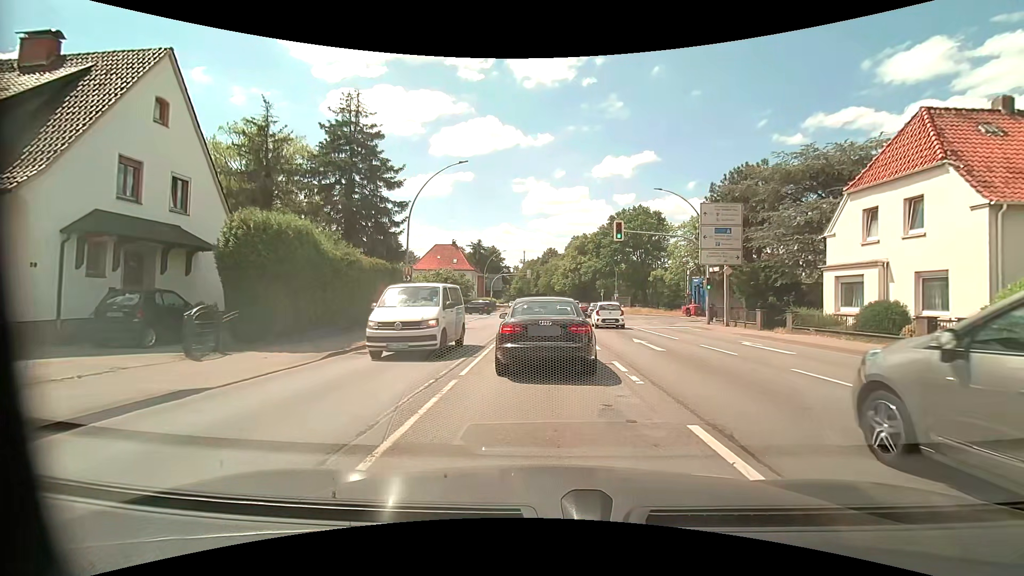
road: primary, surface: asphalt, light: Day
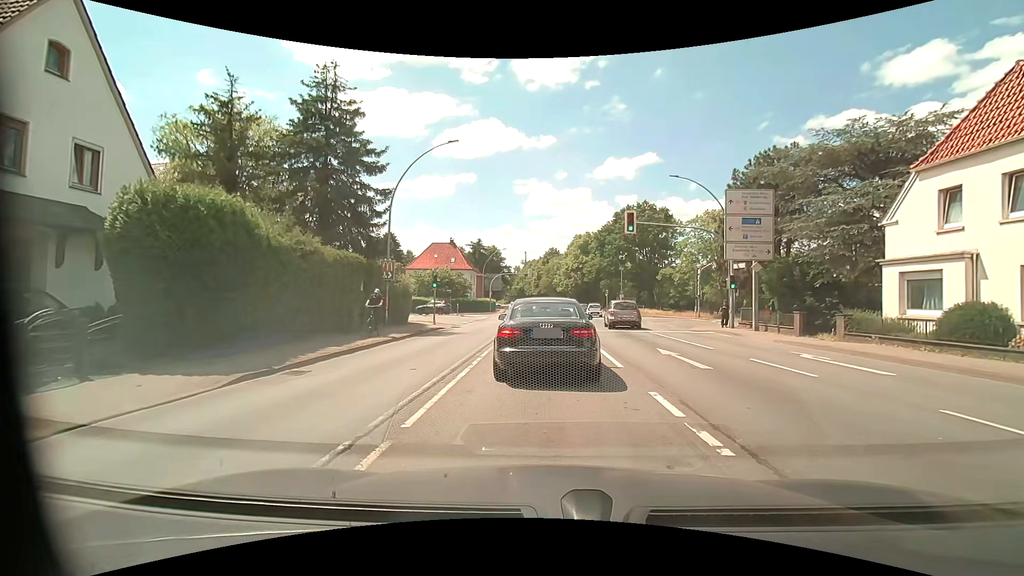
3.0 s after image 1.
(-0.1, +3.8) m; -2°
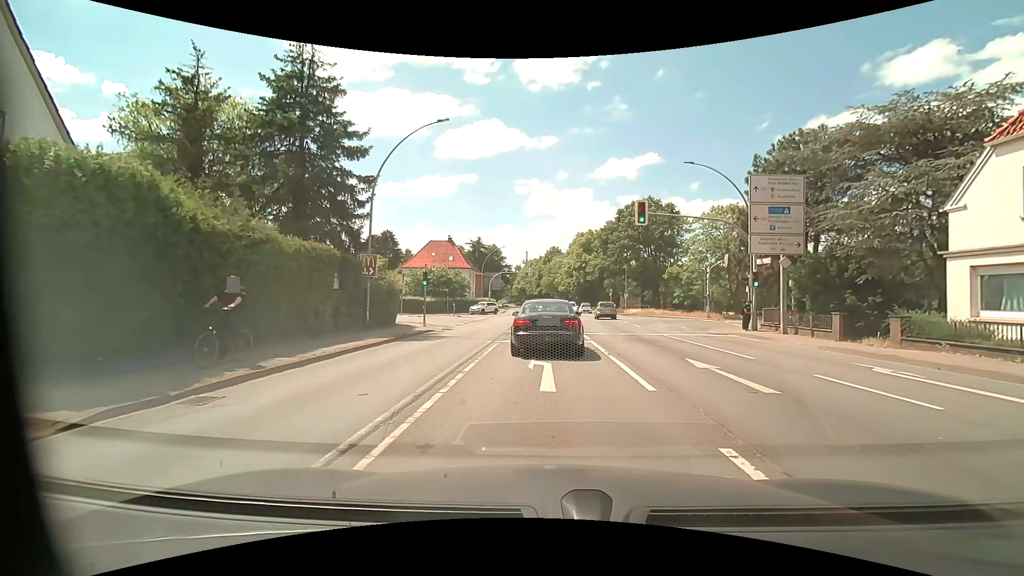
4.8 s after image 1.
(+0.1, +3.0) m; +2°
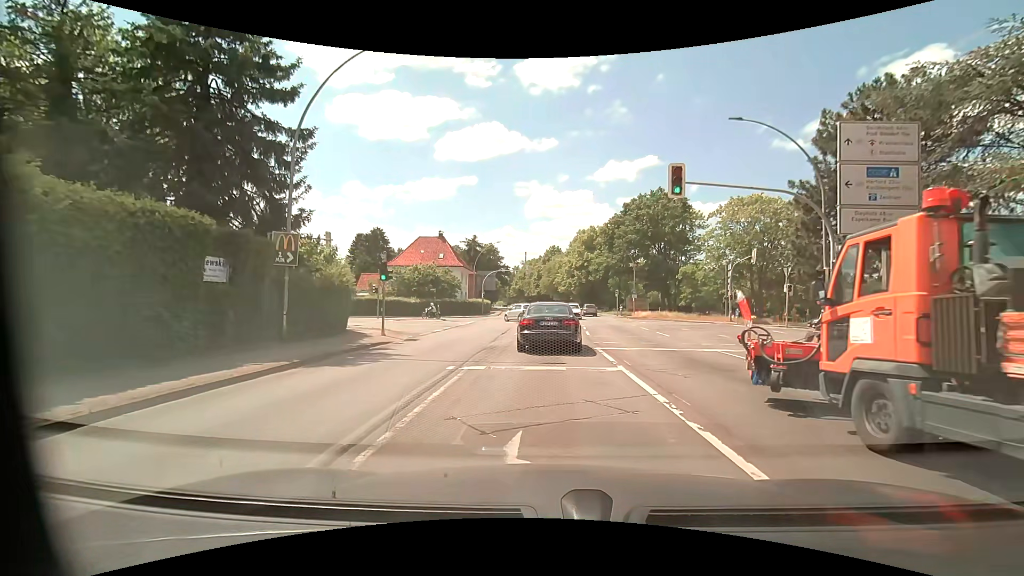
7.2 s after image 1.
(-0.1, +7.4) m; -1°
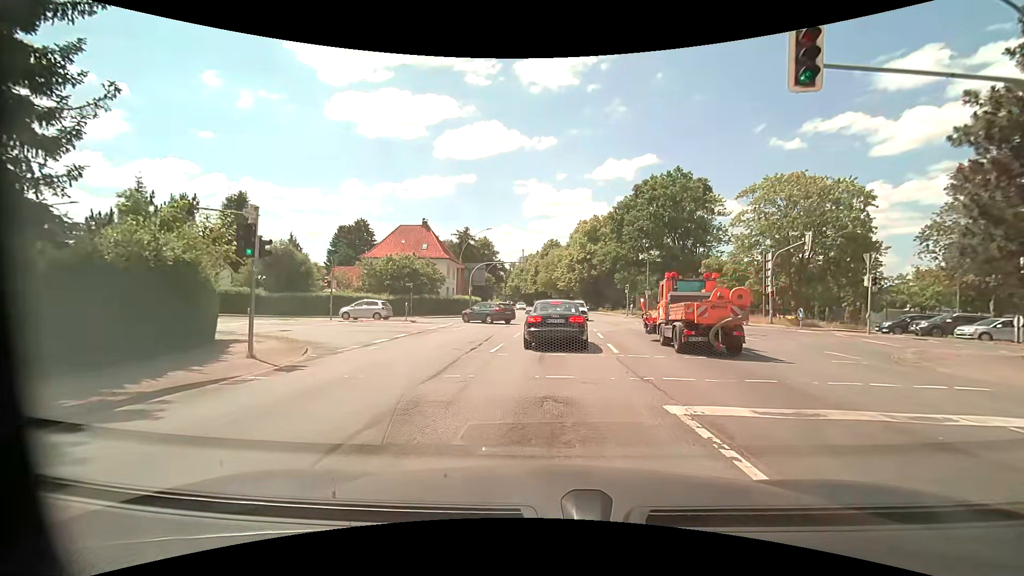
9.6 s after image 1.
(+0.1, +9.8) m; +1°
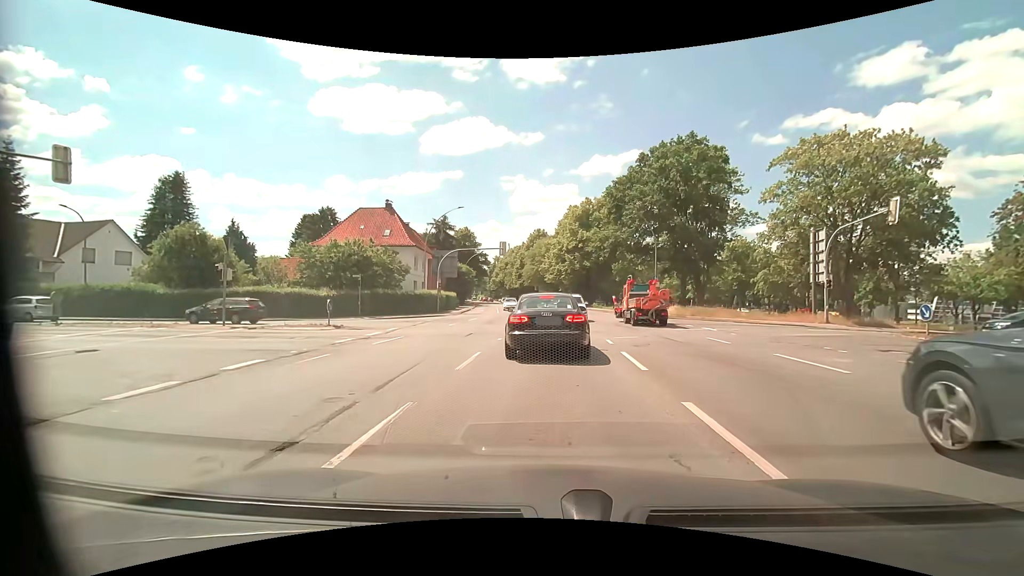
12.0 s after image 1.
(0.0, +10.4) m; +2°
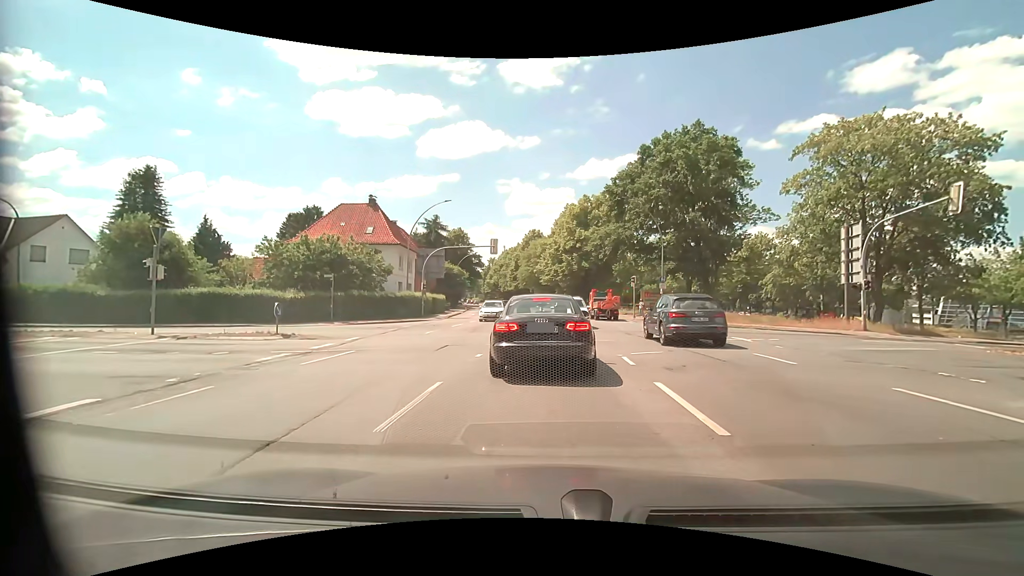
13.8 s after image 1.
(0.0, +4.1) m; +2°
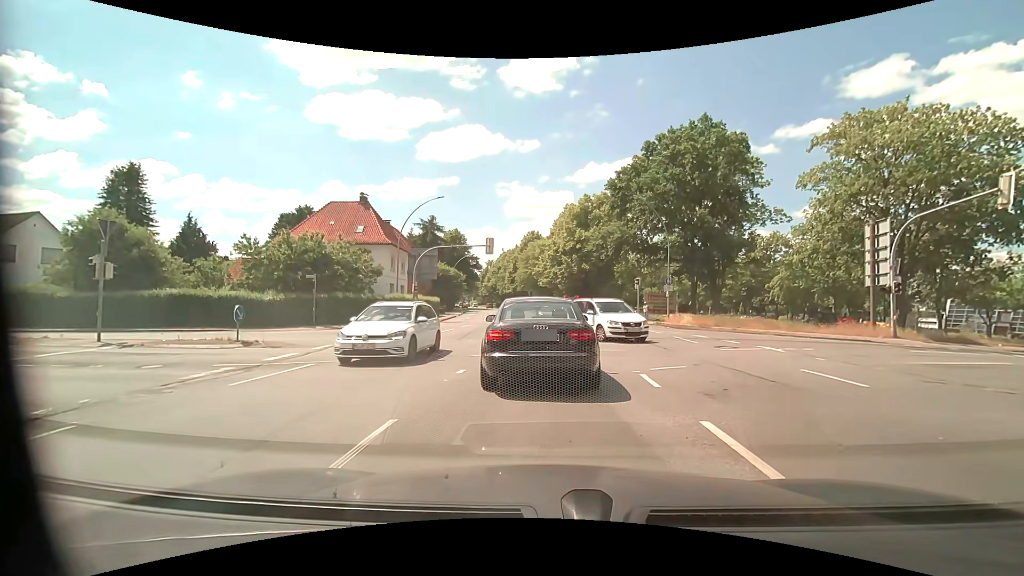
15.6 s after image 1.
(-0.1, +2.5) m; -1°
(0, +10) (-2, +20) (-11, +24) (-21, +24) (-31, +24) (-41, +24) (-51, +24) (-61, +25) (-71, +26) (-81, +27) m
